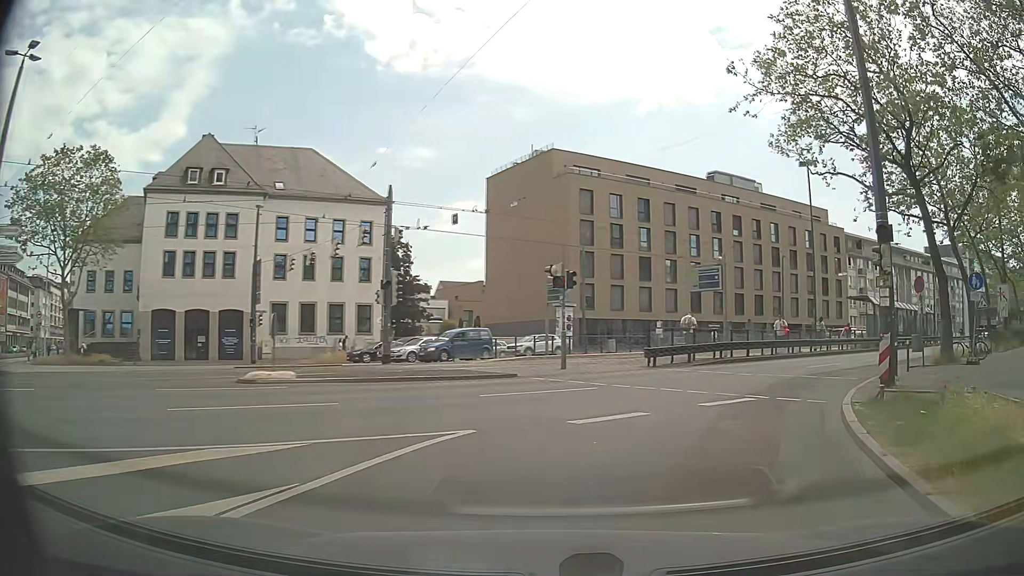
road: primary_link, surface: asphalt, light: Day
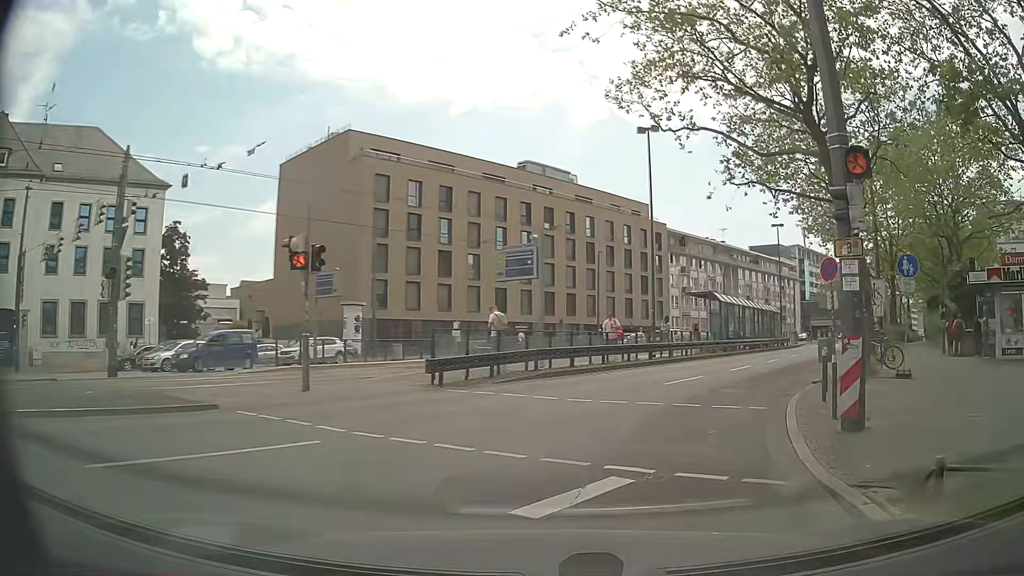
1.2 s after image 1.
(+1.2, +6.8) m; +17°
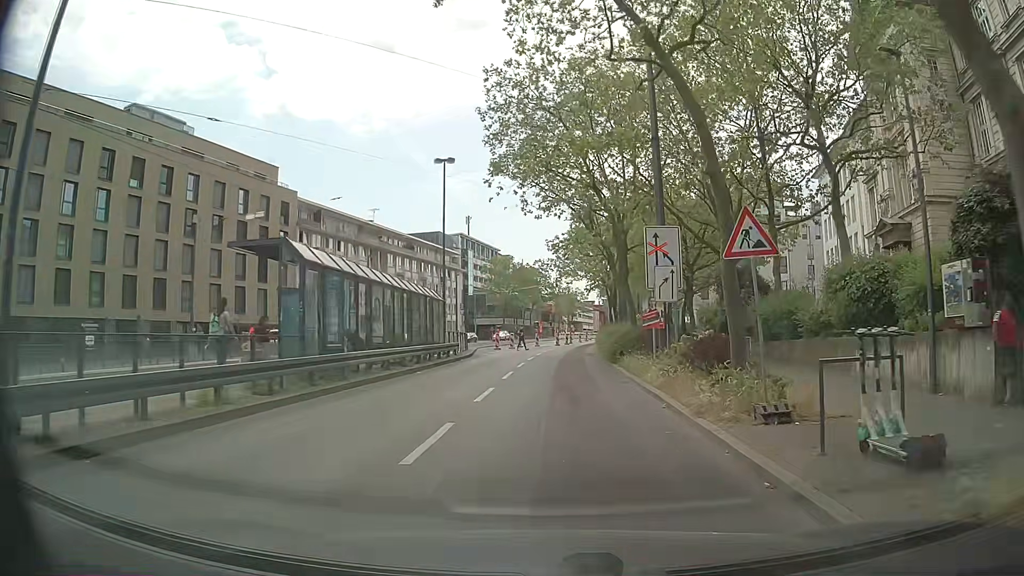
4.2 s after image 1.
(+6.5, +20.1) m; +31°
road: primary
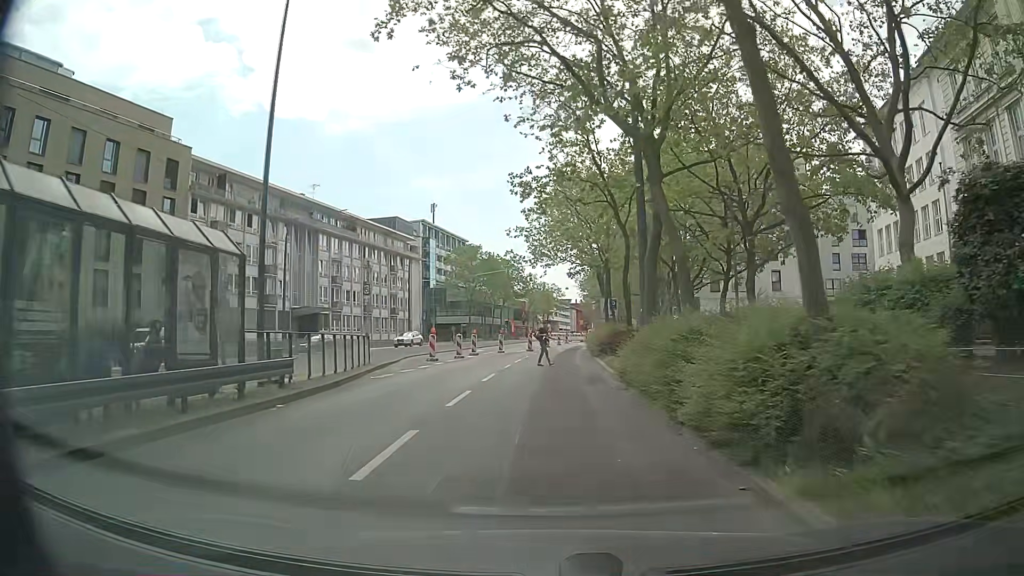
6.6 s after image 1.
(+0.4, +18.7) m; +2°
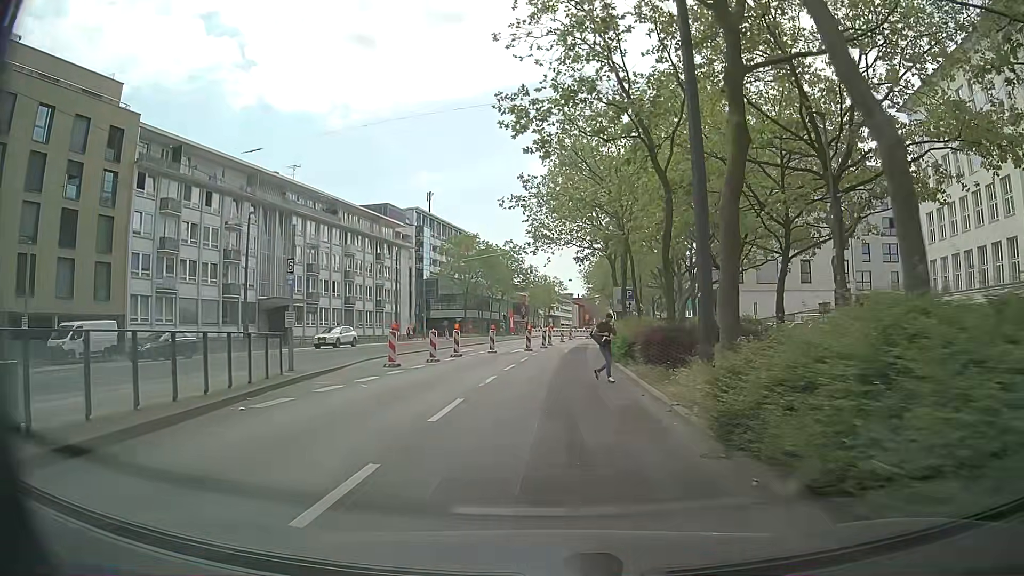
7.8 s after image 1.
(0.0, +8.3) m; +1°
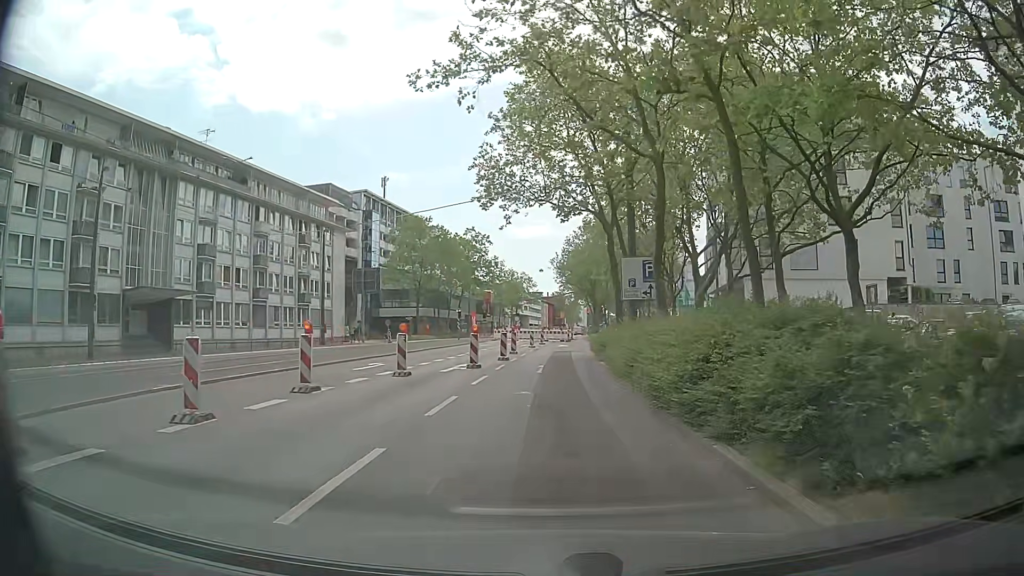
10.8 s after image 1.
(+0.1, +17.0) m; +1°
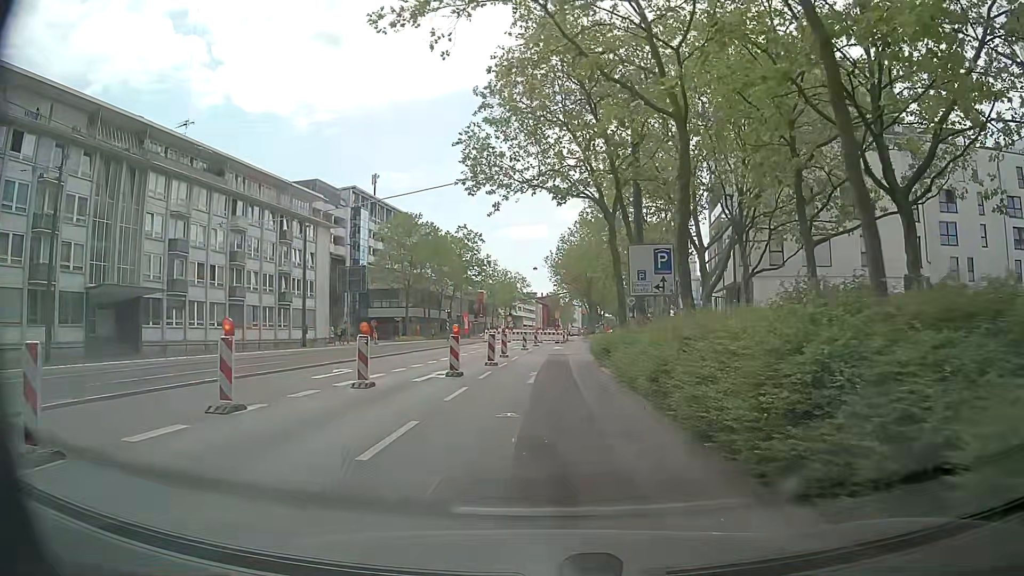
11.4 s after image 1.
(+0.1, +3.6) m; +2°
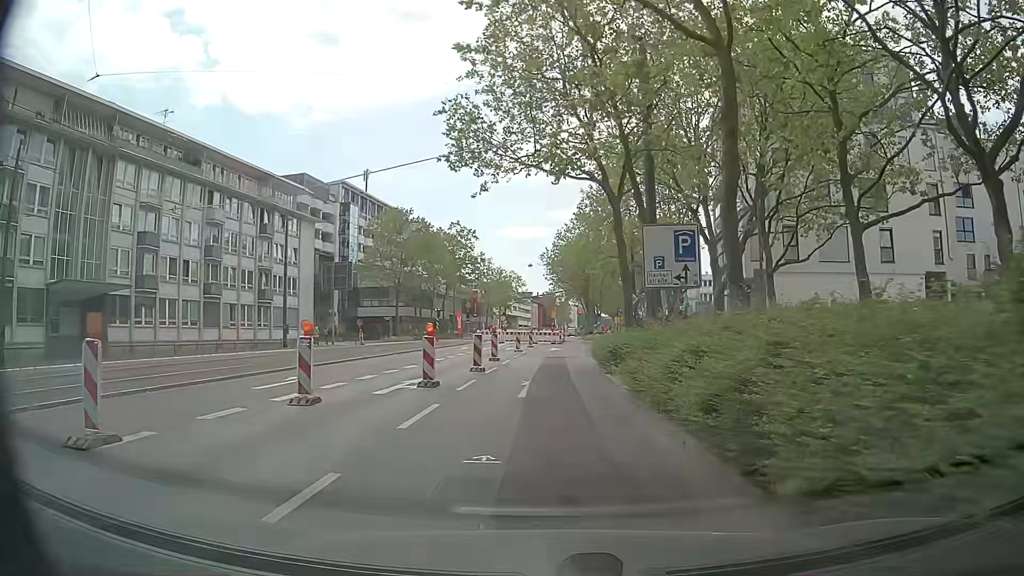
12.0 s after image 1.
(0.0, +3.7) m; 0°
(0, +10) (0, +20) (0, +30) (+1, +40) (+1, +50) (+3, +60) (+4, +70) (+3, +80) (+3, +90) (+4, +100) m
